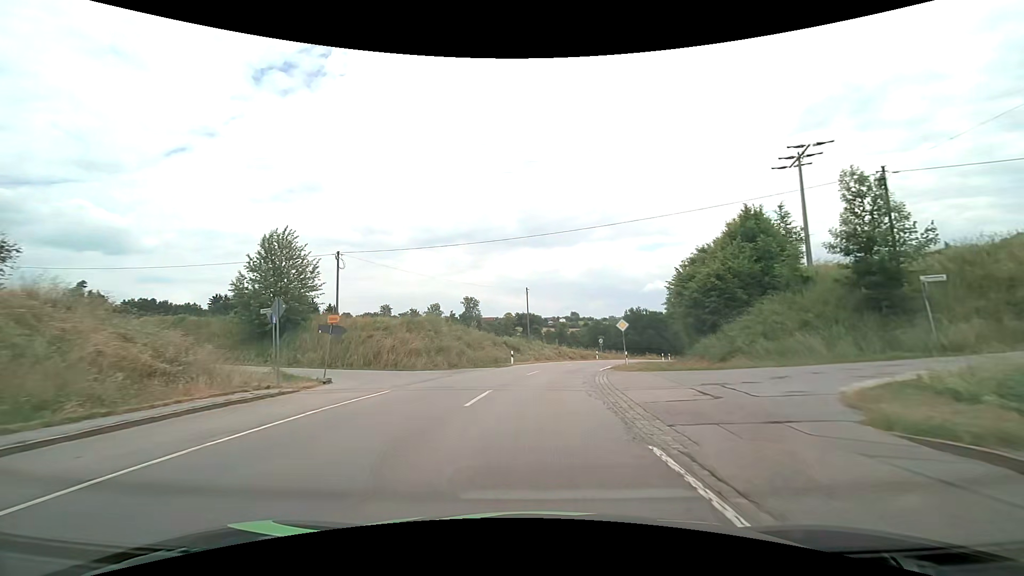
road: tertiary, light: Day
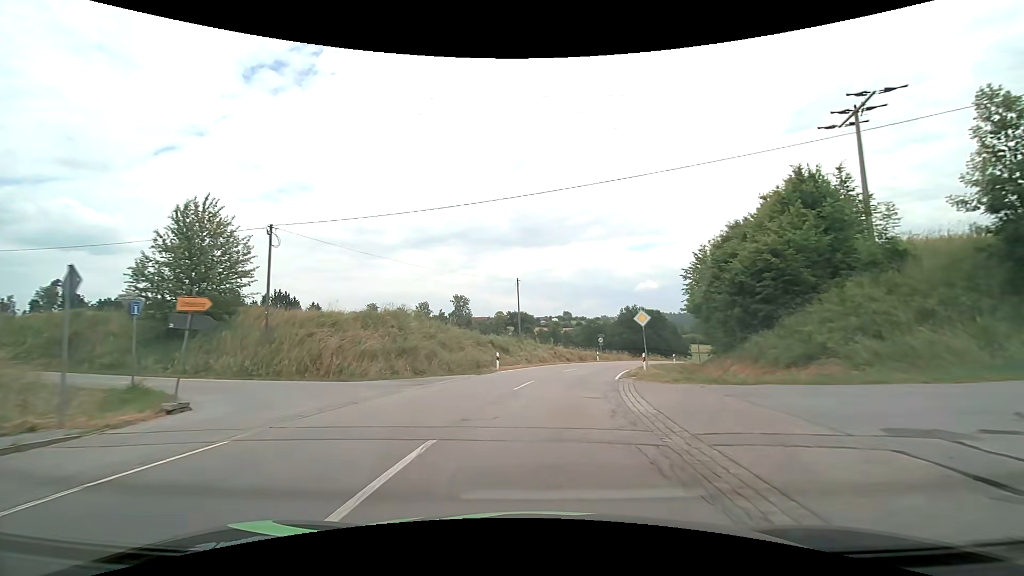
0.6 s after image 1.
(0.0, +7.9) m; +1°
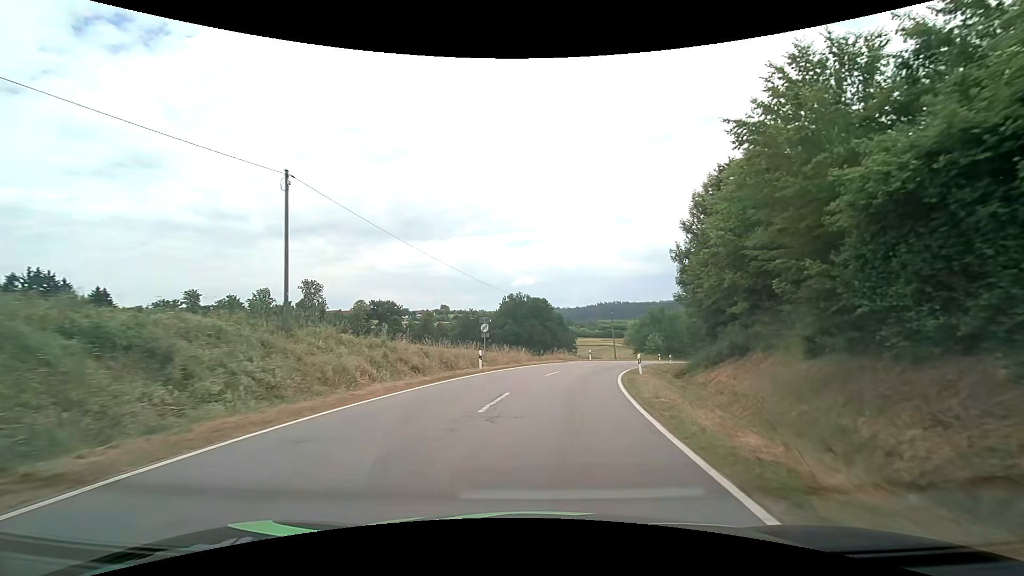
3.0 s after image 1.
(+3.1, +29.0) m; +14°
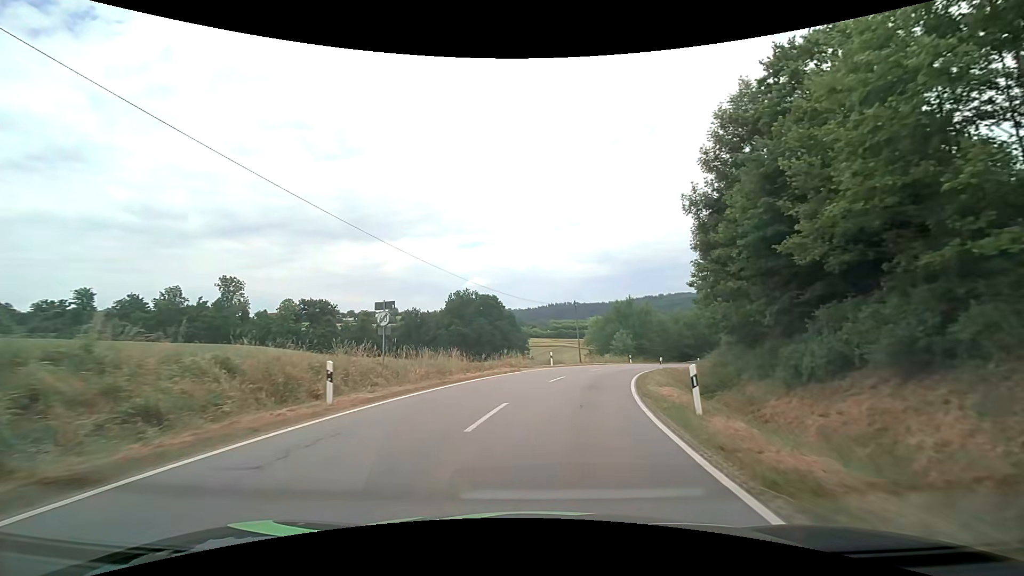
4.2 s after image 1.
(+0.6, +14.3) m; +5°
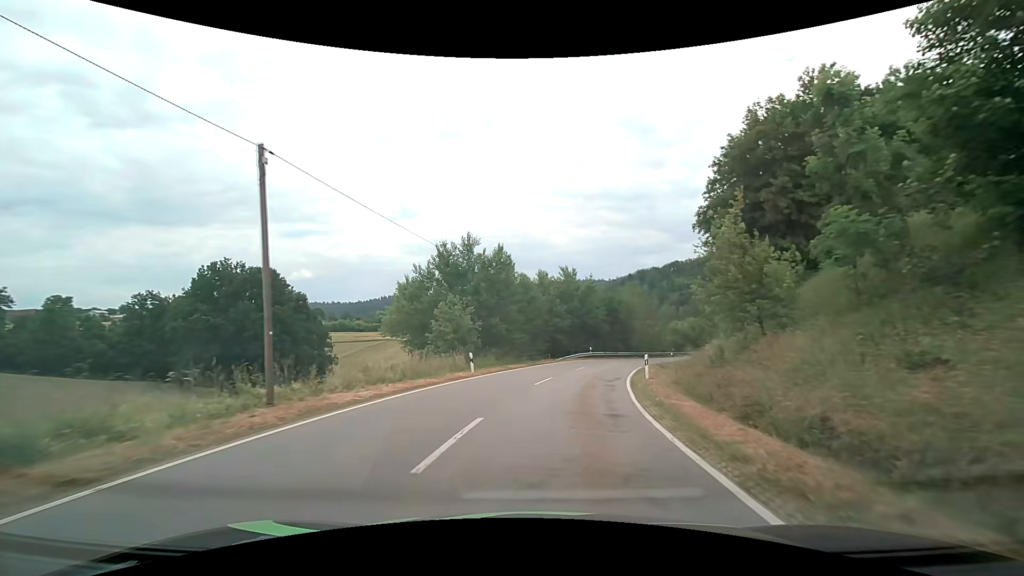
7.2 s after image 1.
(+6.5, +38.1) m; +19°
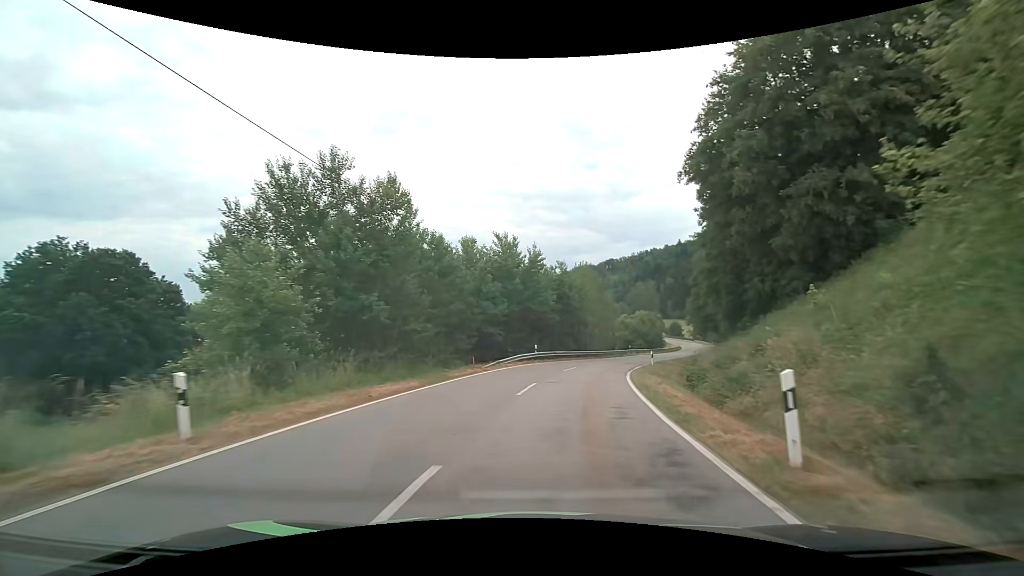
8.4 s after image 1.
(+1.0, +16.1) m; +7°
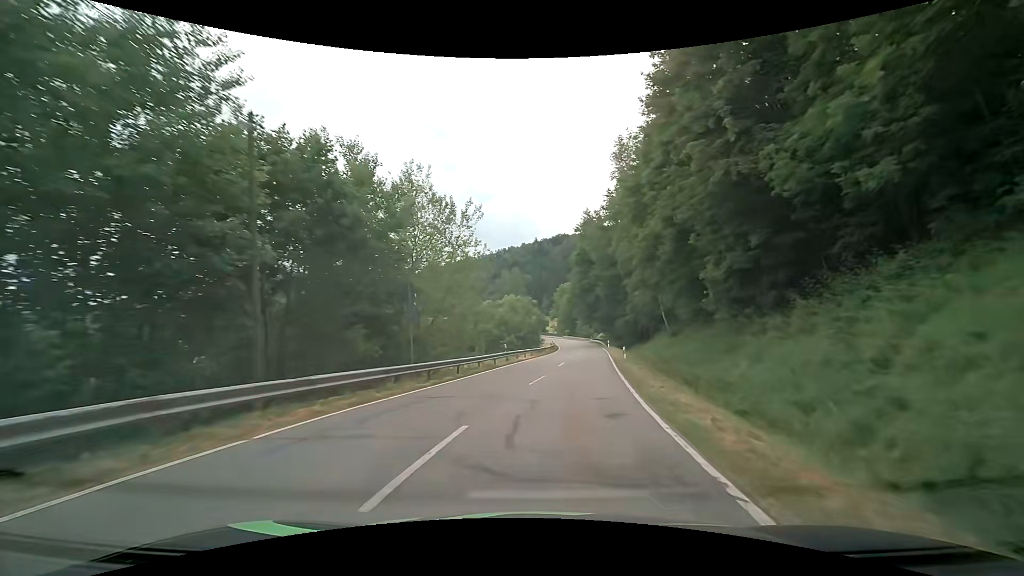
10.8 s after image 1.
(+4.5, +32.7) m; +15°
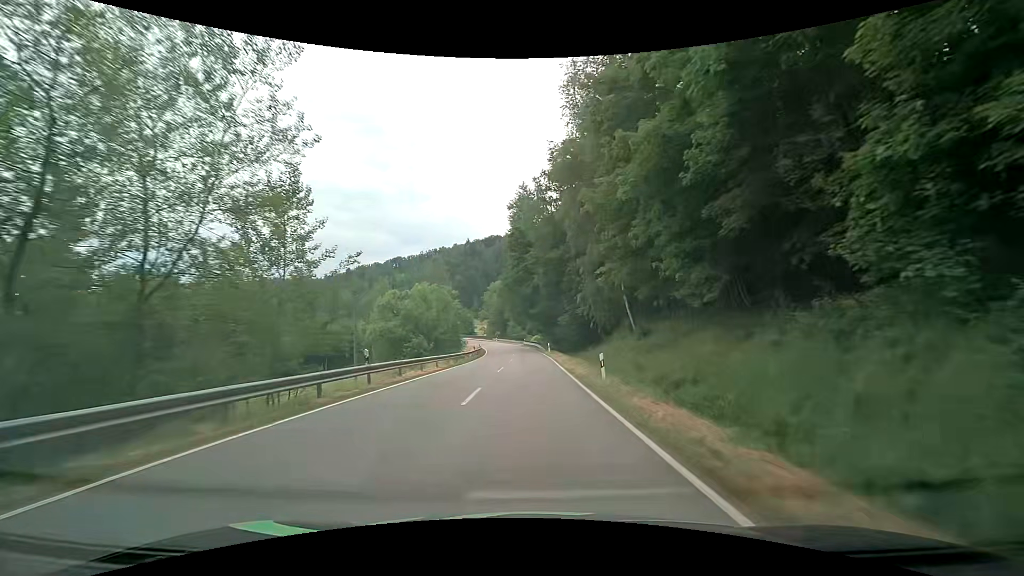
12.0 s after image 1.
(+1.4, +17.1) m; +8°
